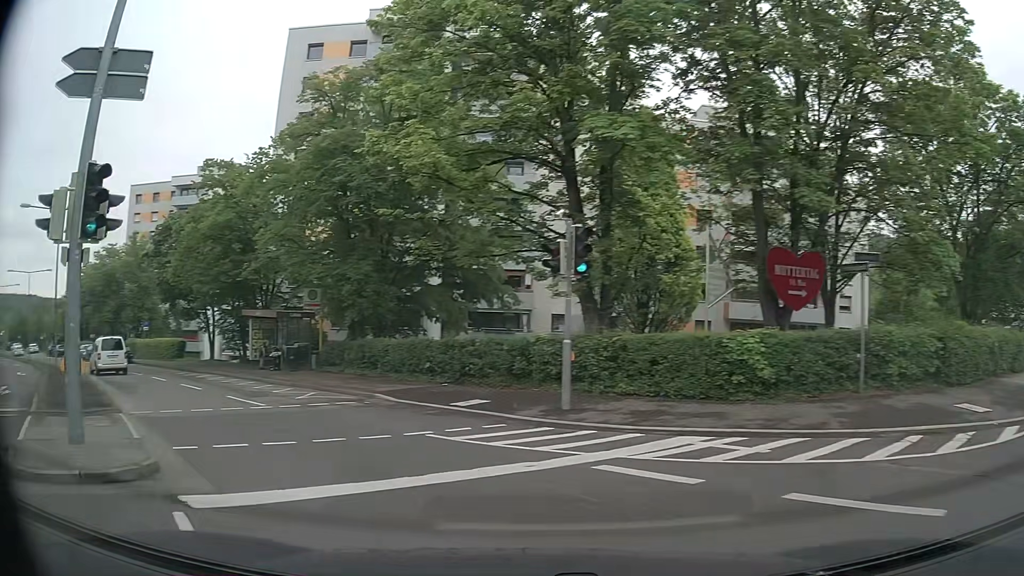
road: secondary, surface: asphalt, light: Day
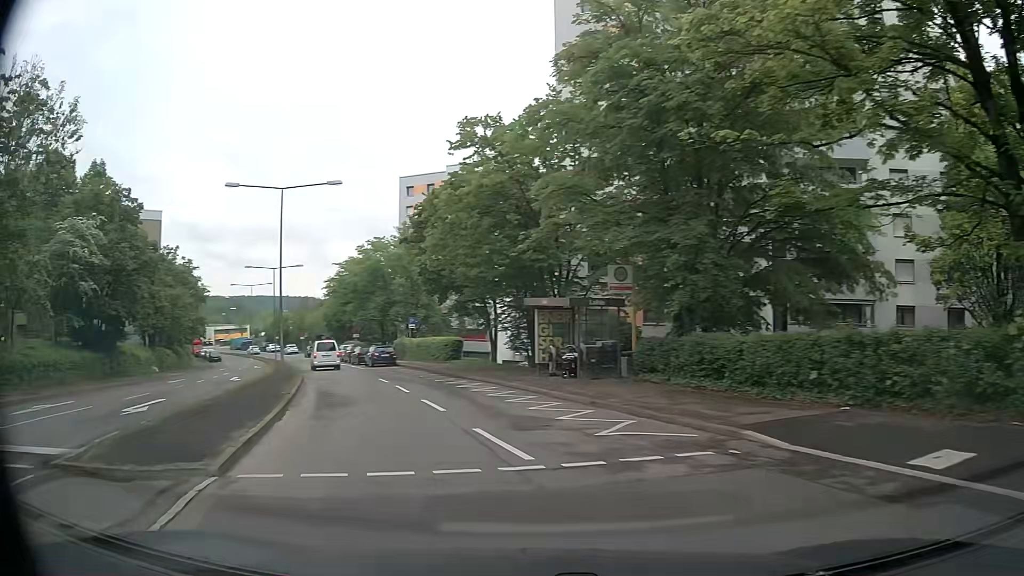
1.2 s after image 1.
(-1.7, +7.6) m; -25°
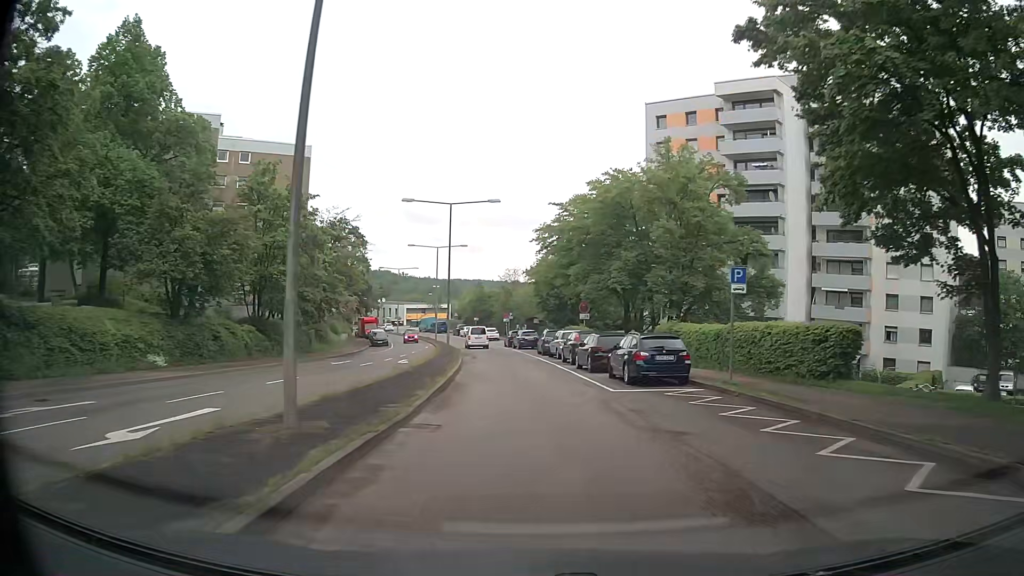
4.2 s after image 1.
(-6.9, +25.6) m; -19°
(0, +10) (0, +20) (-1, +30) (-2, +40) (-3, +50) (-5, +60) (-7, +70) (-9, +79) (-12, +89) (-15, +98) m
